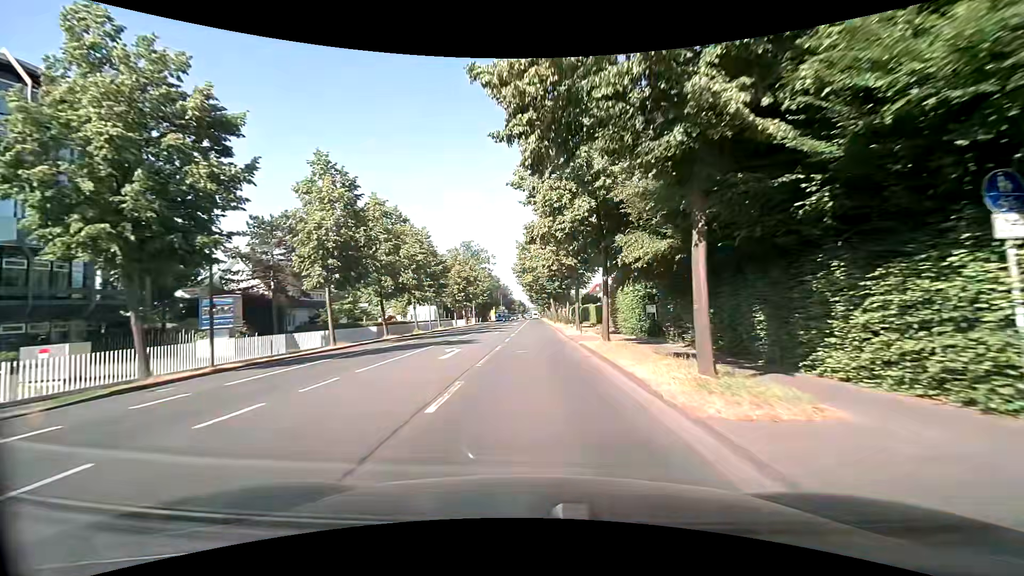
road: secondary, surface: asphalt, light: Day
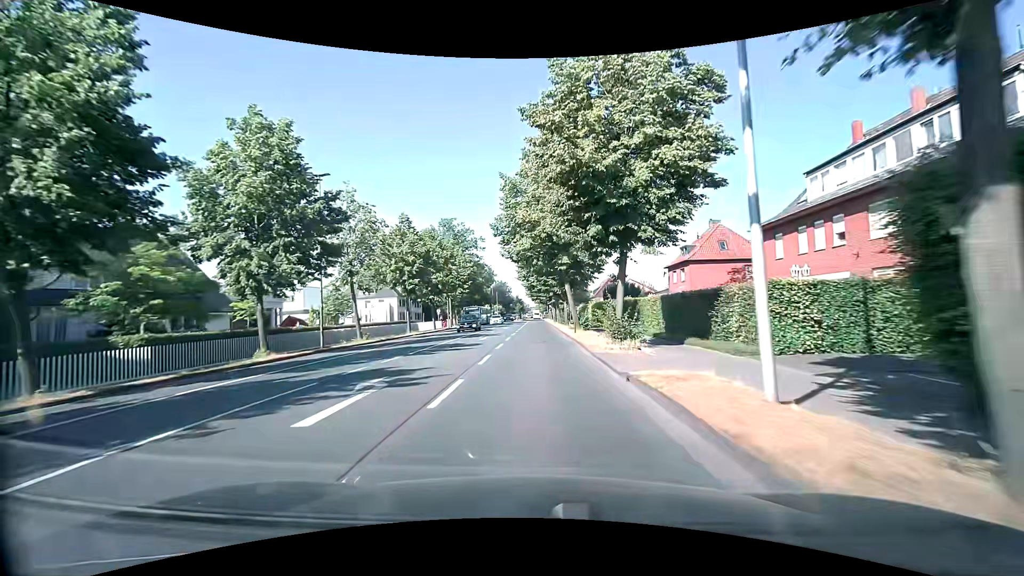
(-0.2, +30.3) m; -1°
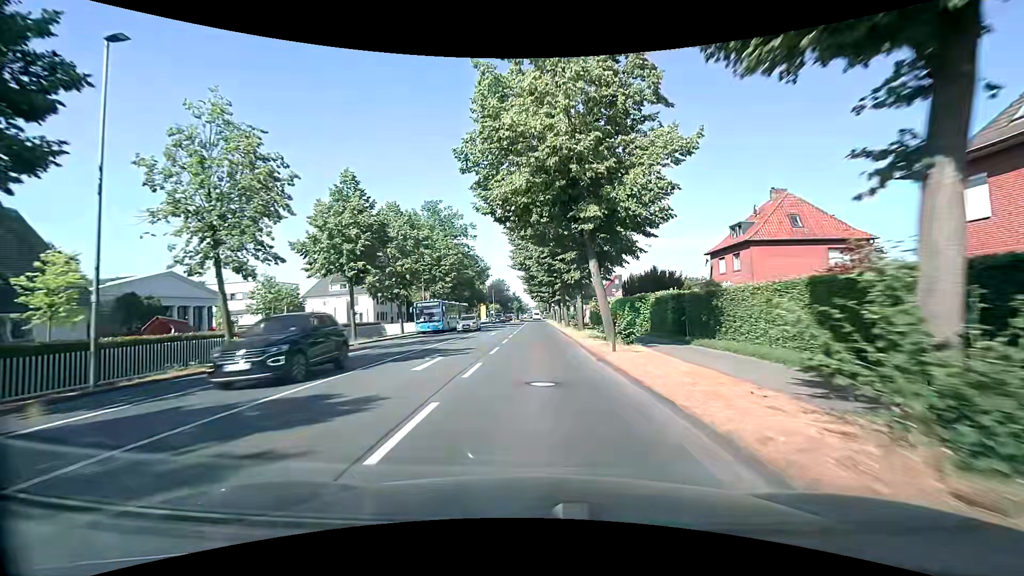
(0.0, +15.0) m; 0°
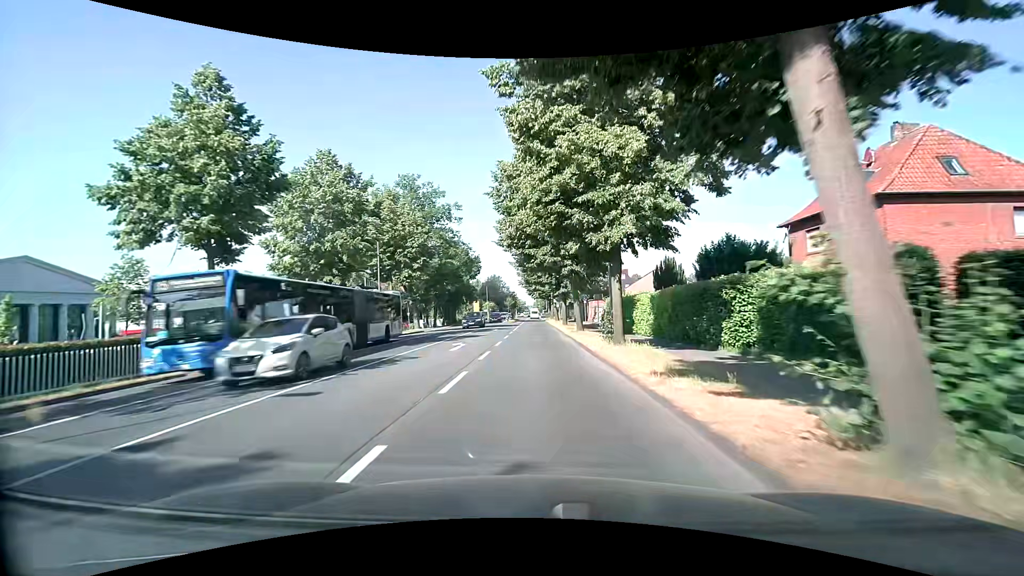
(0.0, +14.8) m; 0°
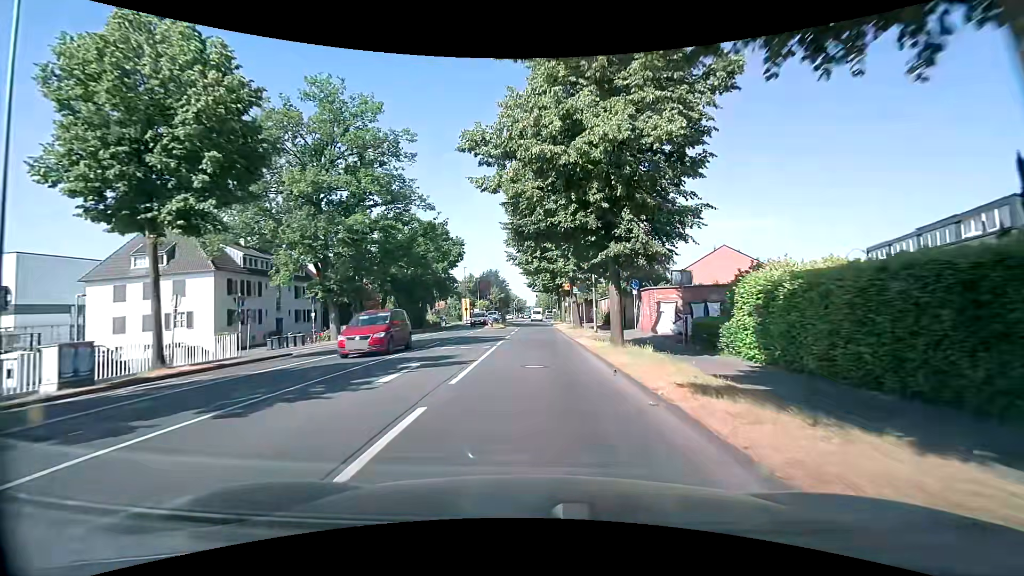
(+0.1, +28.7) m; -1°
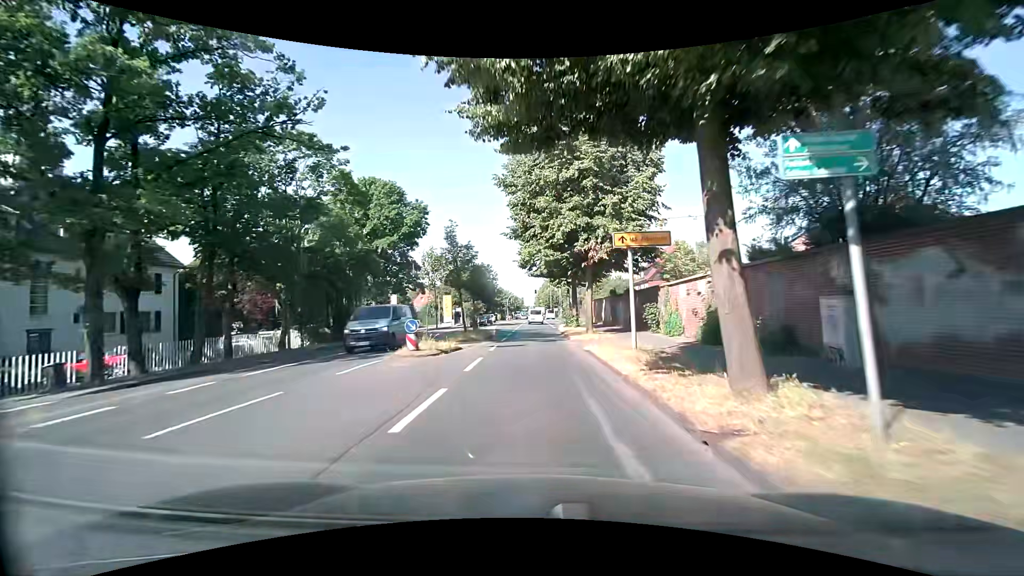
(+0.4, +26.9) m; +1°
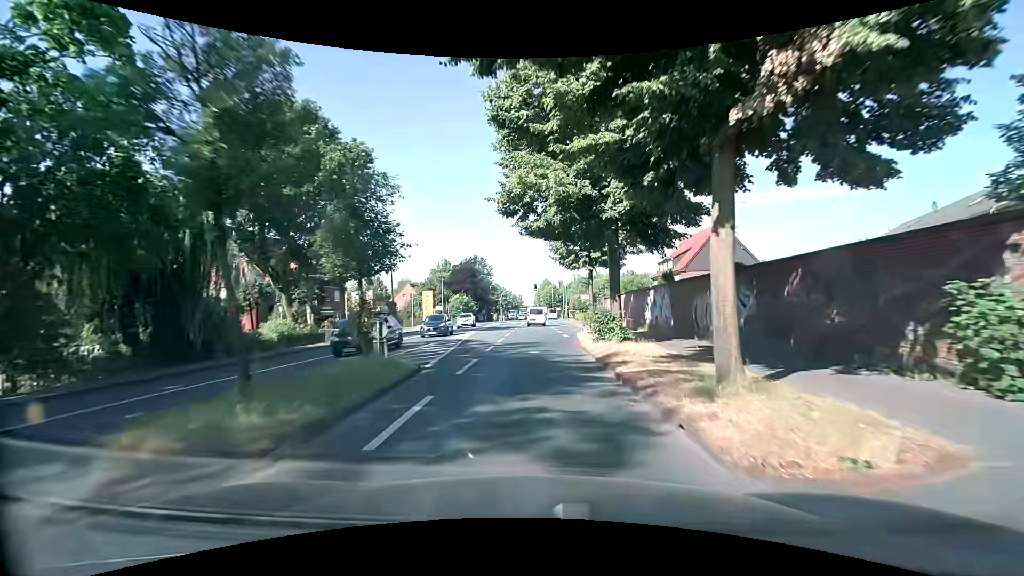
(-0.1, +19.5) m; 0°
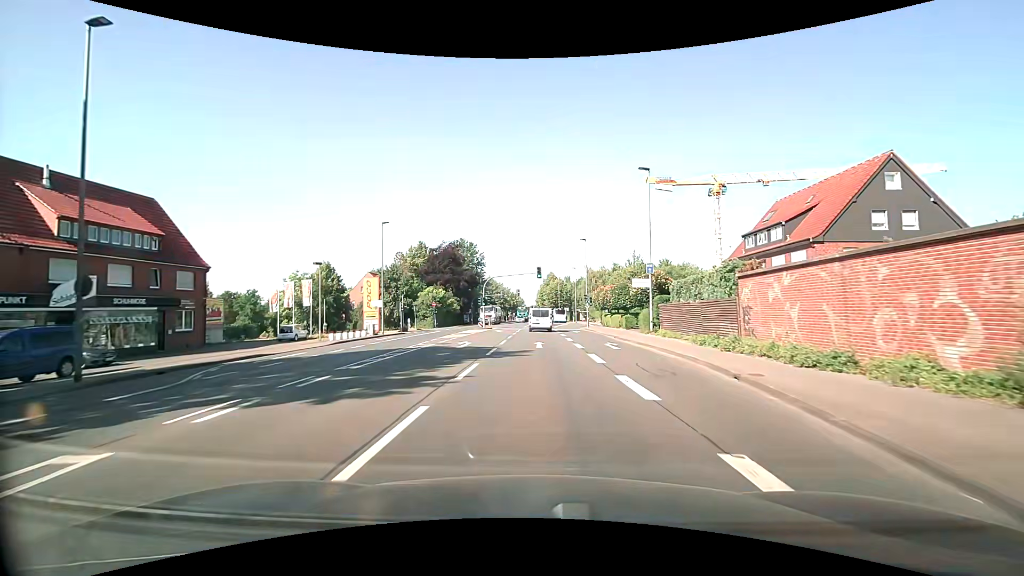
(-0.2, +31.7) m; +1°
(0, +10) (0, +20) (0, +30) (0, +40) (0, +50) (0, +60) (0, +70) (+1, +80) (+1, +90) (+1, +100) m
